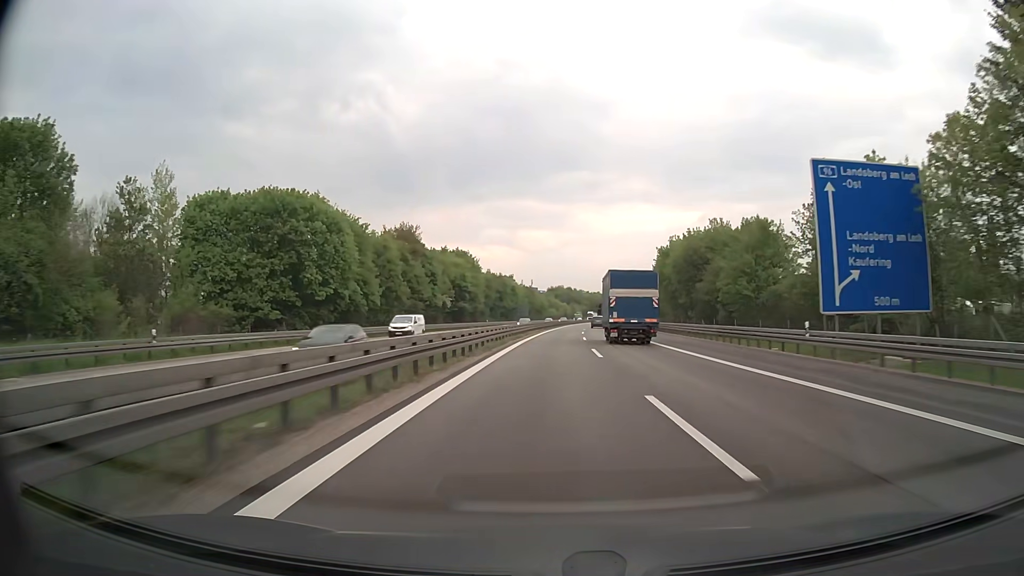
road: motorway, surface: asphalt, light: Day
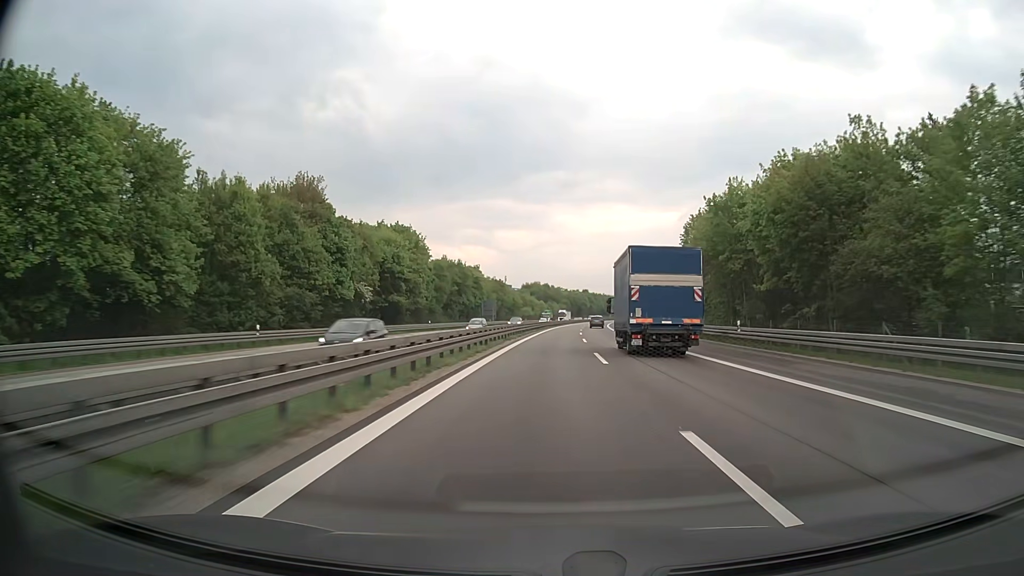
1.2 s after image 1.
(+0.6, +40.0) m; +2°
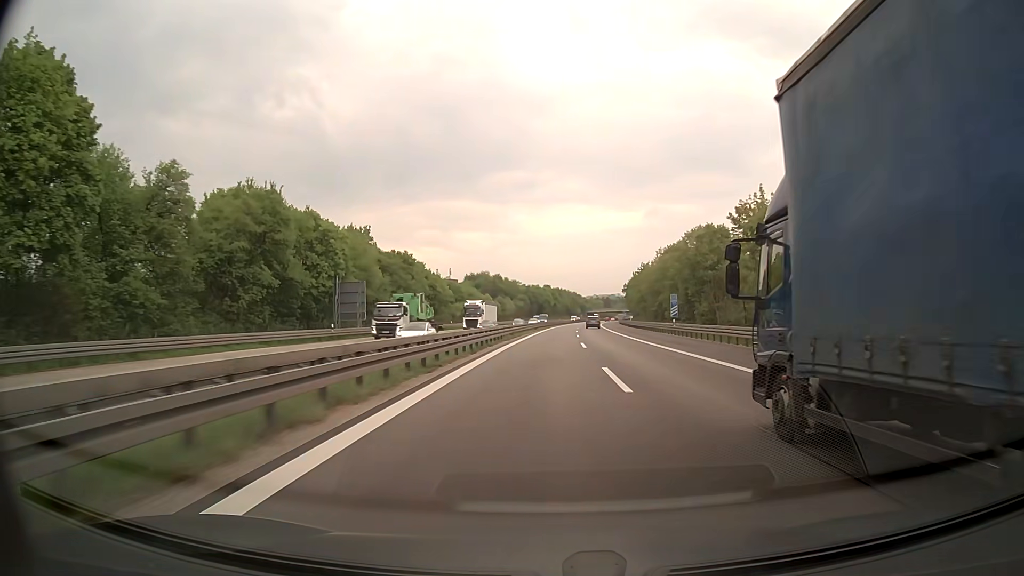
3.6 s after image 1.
(+2.3, +80.3) m; +3°
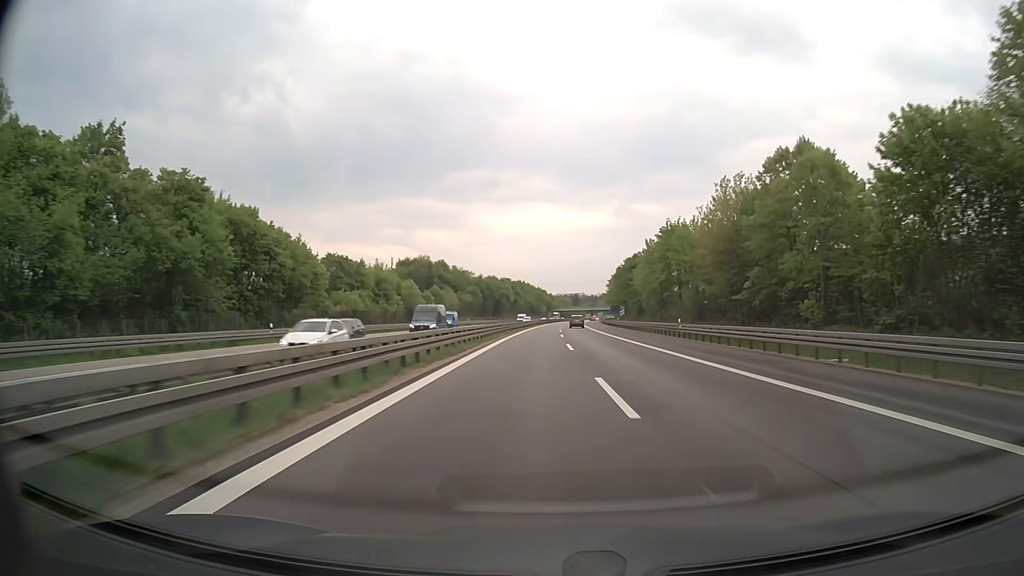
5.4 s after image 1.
(+1.4, +60.2) m; +3°
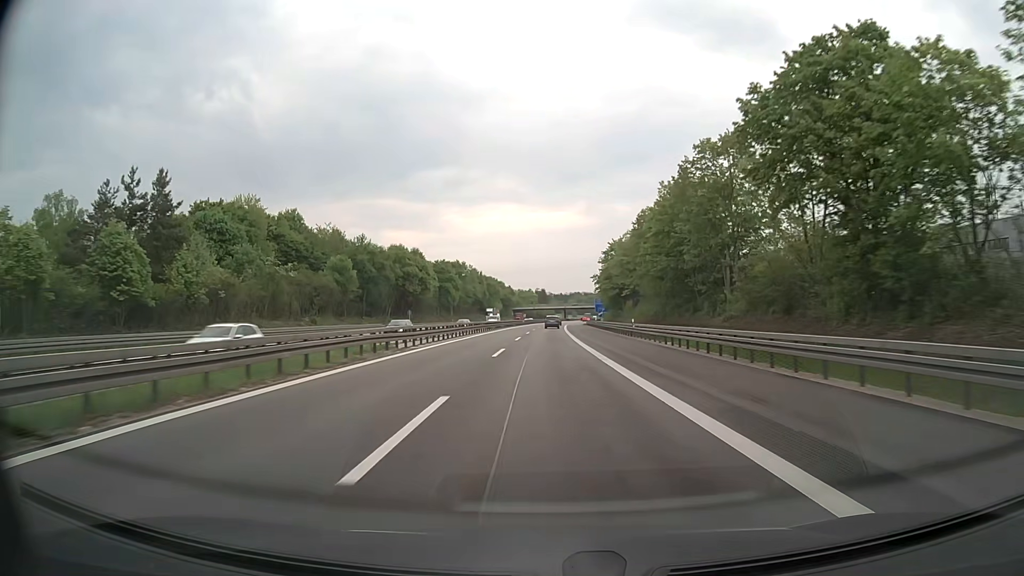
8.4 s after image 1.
(+3.8, +97.8) m; +3°
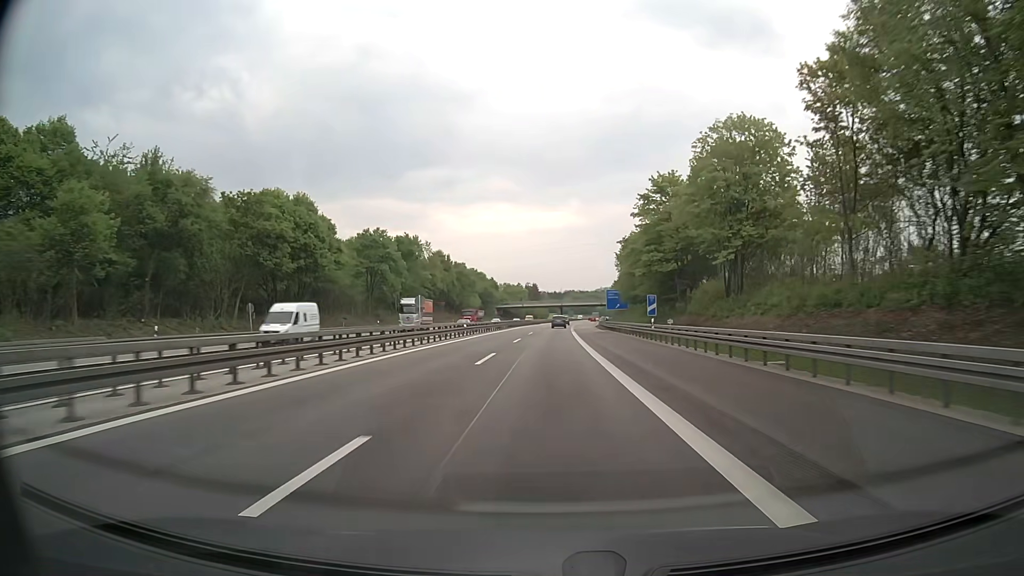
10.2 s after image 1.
(+0.2, +58.0) m; +1°
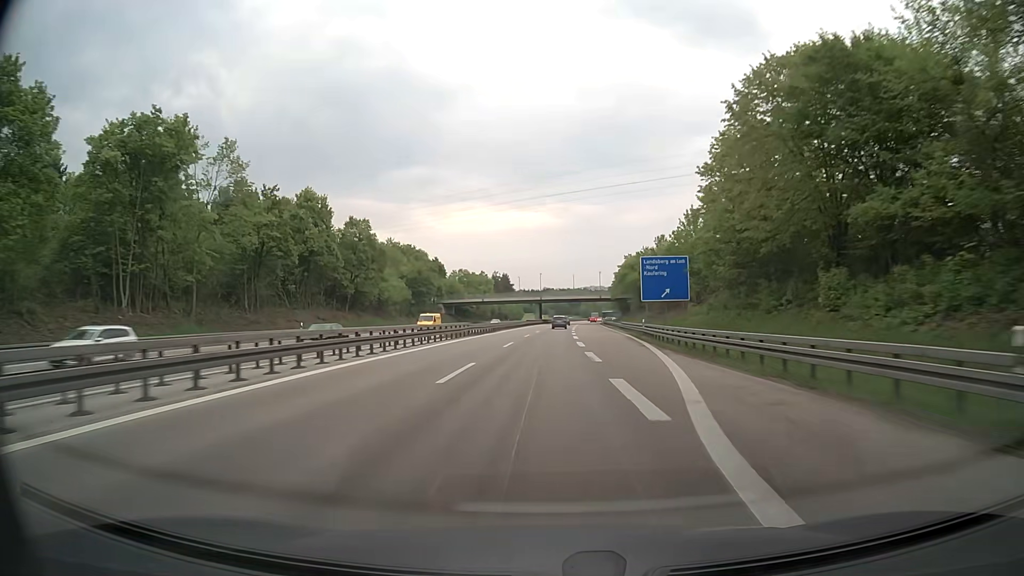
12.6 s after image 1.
(+1.3, +77.7) m; +2°
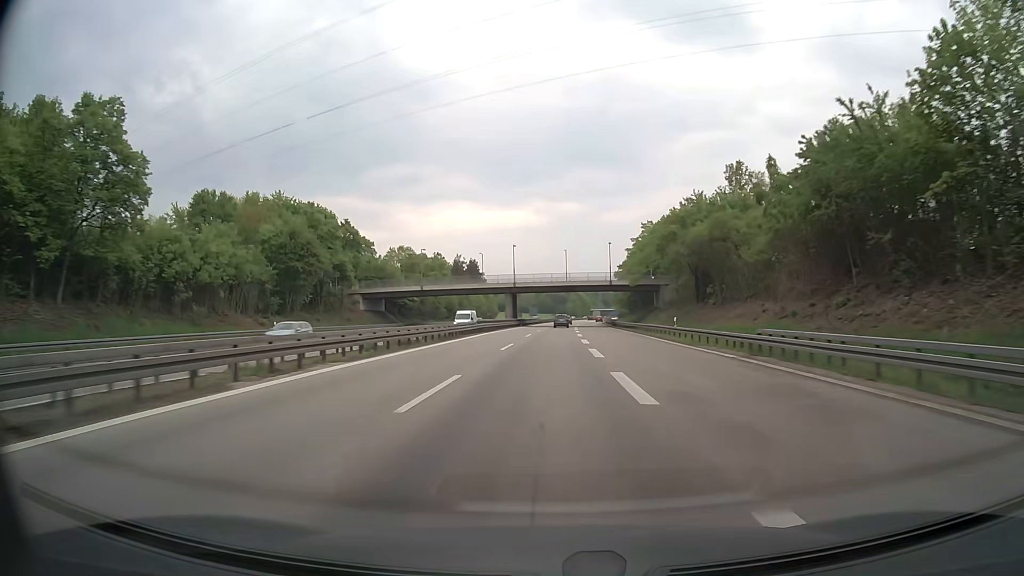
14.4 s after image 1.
(+0.6, +58.6) m; +1°
(0, +10) (0, +20) (0, +30) (0, +40) (0, +50) (+1, +60) (+1, +70) (+1, +80) (+2, +90) (+2, +100) m
